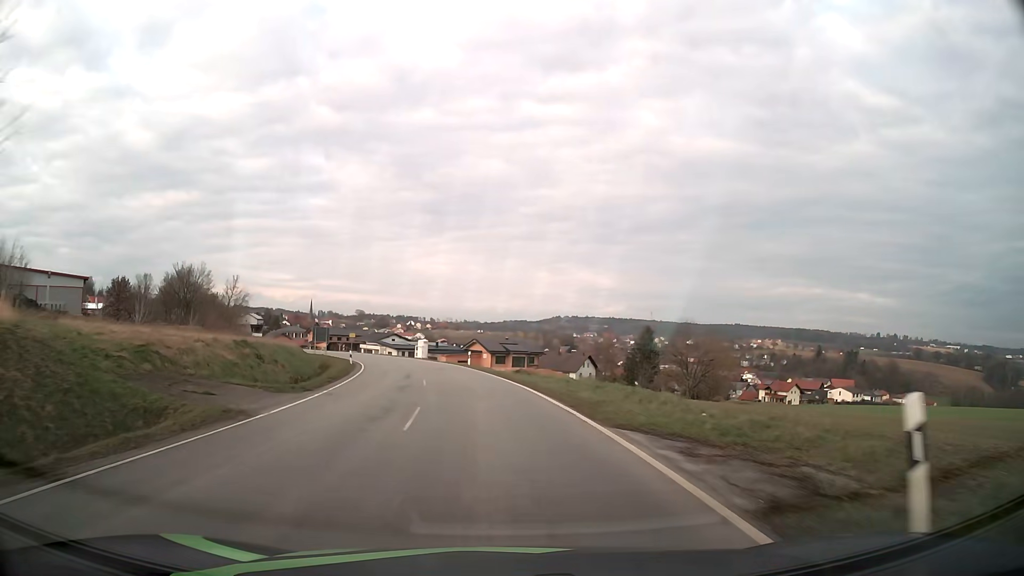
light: Day
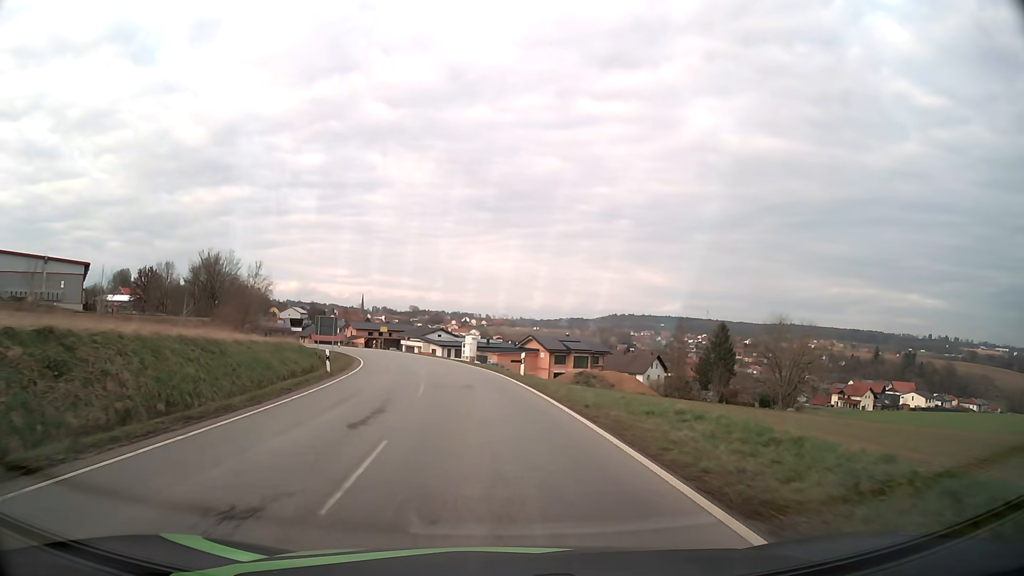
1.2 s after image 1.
(-0.7, +17.4) m; -5°
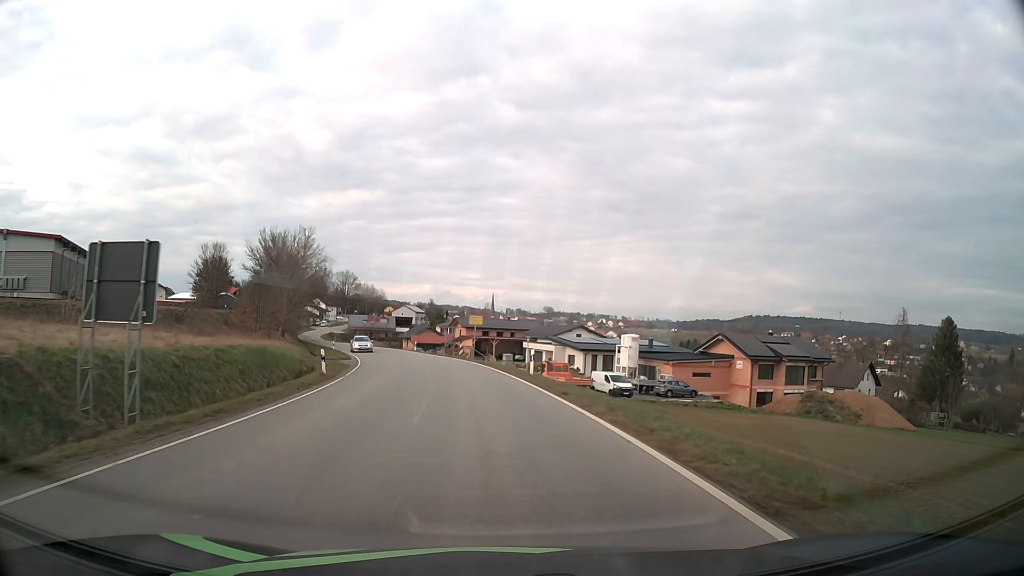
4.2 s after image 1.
(-4.3, +41.8) m; -11°
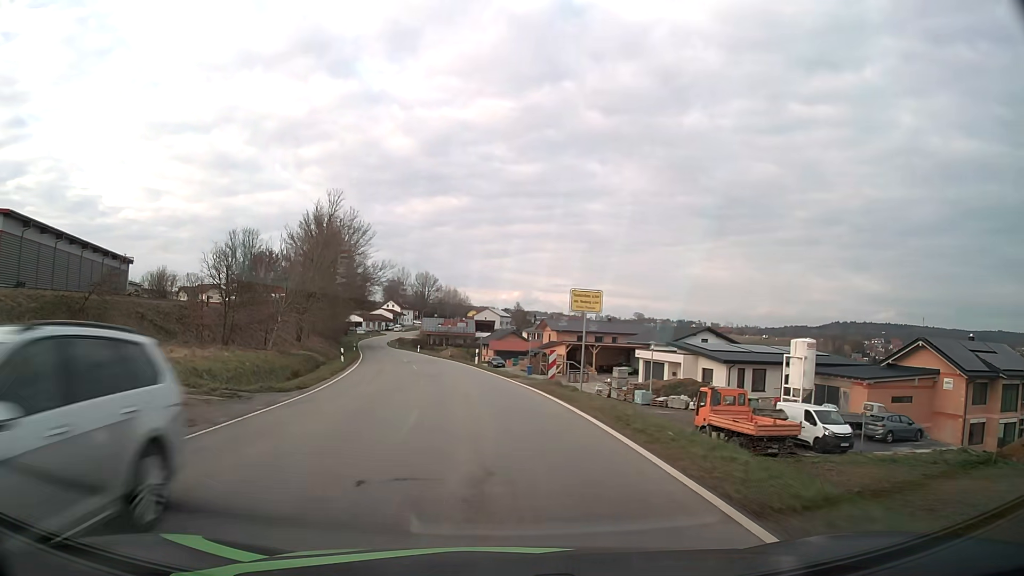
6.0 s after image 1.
(-1.5, +25.5) m; -7°
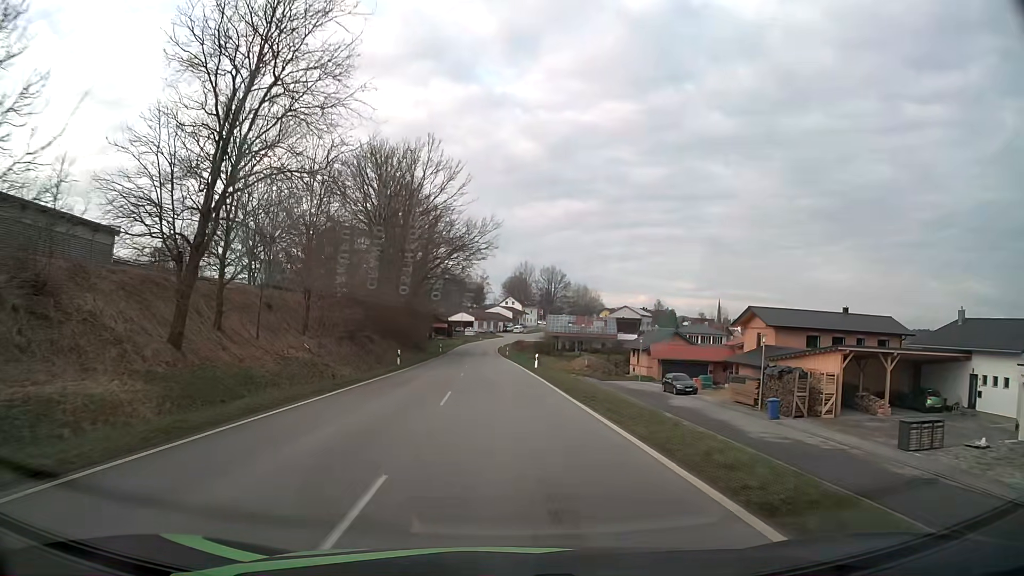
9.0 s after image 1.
(-4.7, +42.3) m; -11°
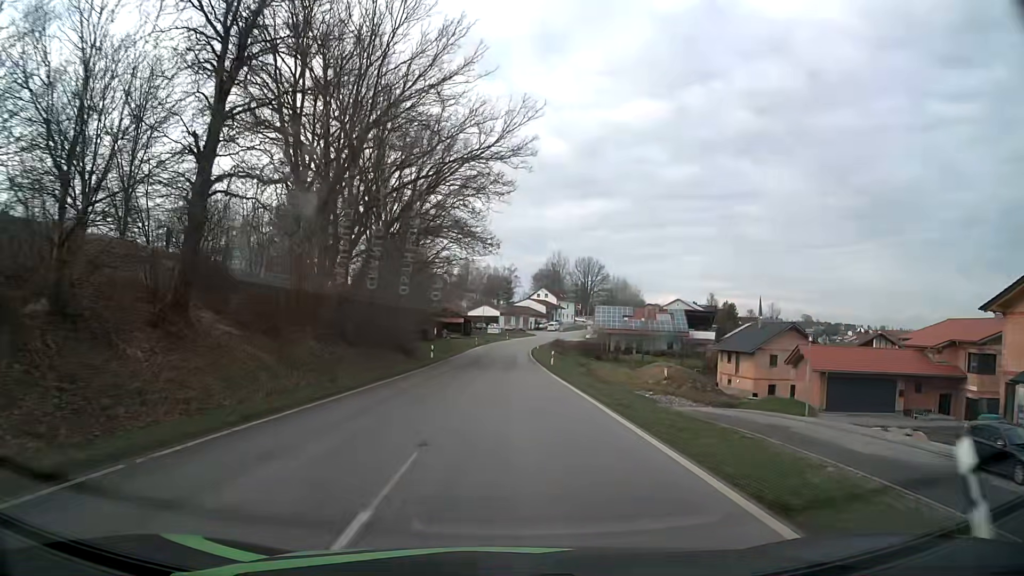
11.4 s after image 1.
(-0.9, +34.5) m; -2°
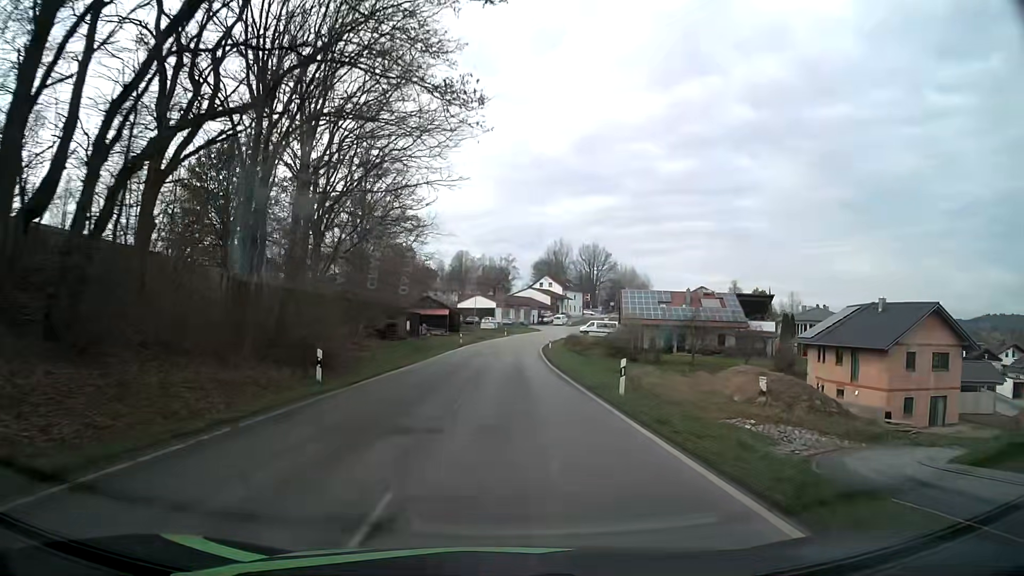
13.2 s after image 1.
(0.0, +26.0) m; 0°
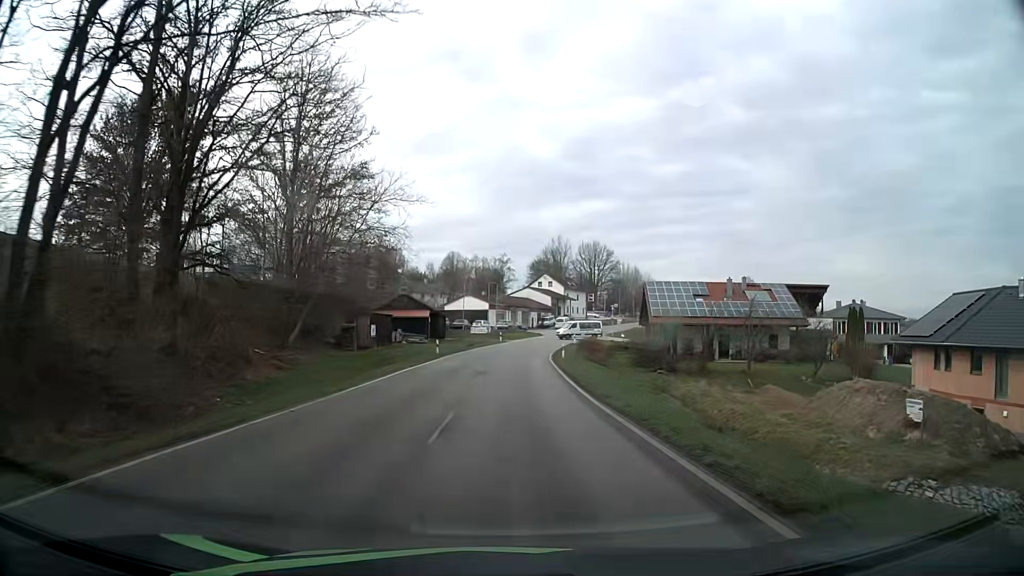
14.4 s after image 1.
(0.0, +17.1) m; 0°
(0, +10) (0, +20) (0, +30) (+1, +40) (+1, +50) (+2, +60) (+4, +70) (+5, +80) (+7, +89) (+10, +99) m
